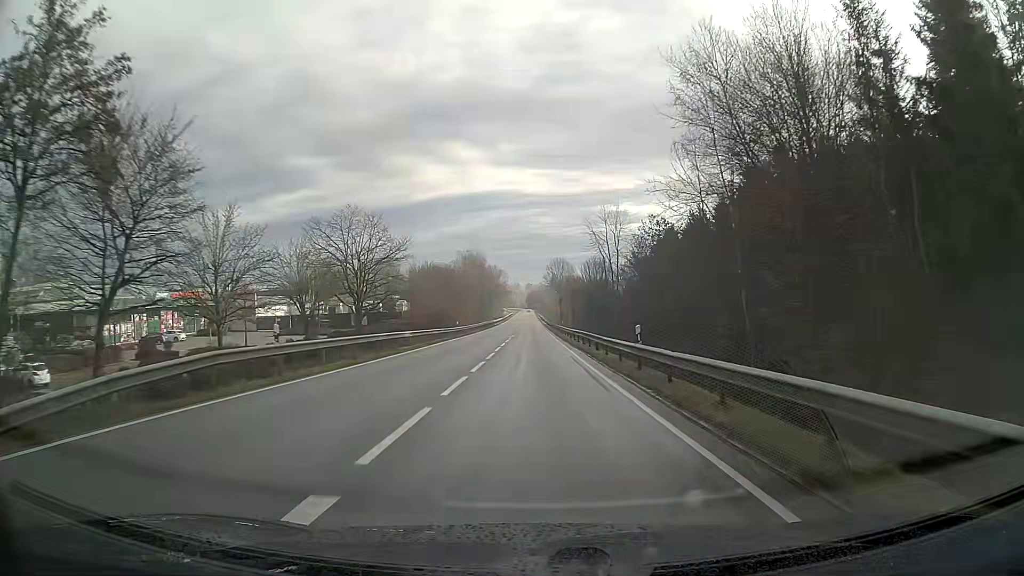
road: secondary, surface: asphalt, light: Day
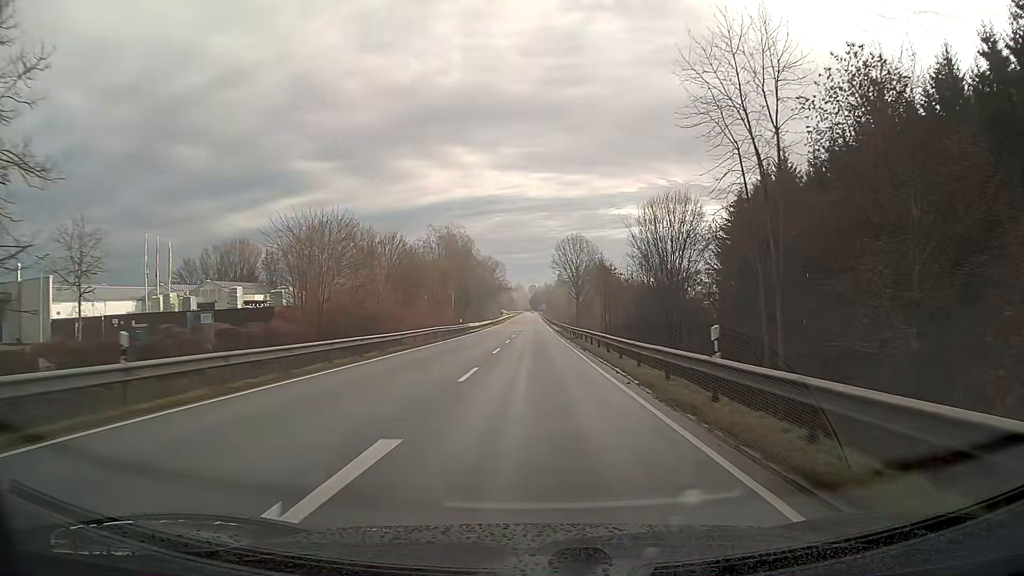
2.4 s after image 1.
(-0.1, +52.0) m; 0°
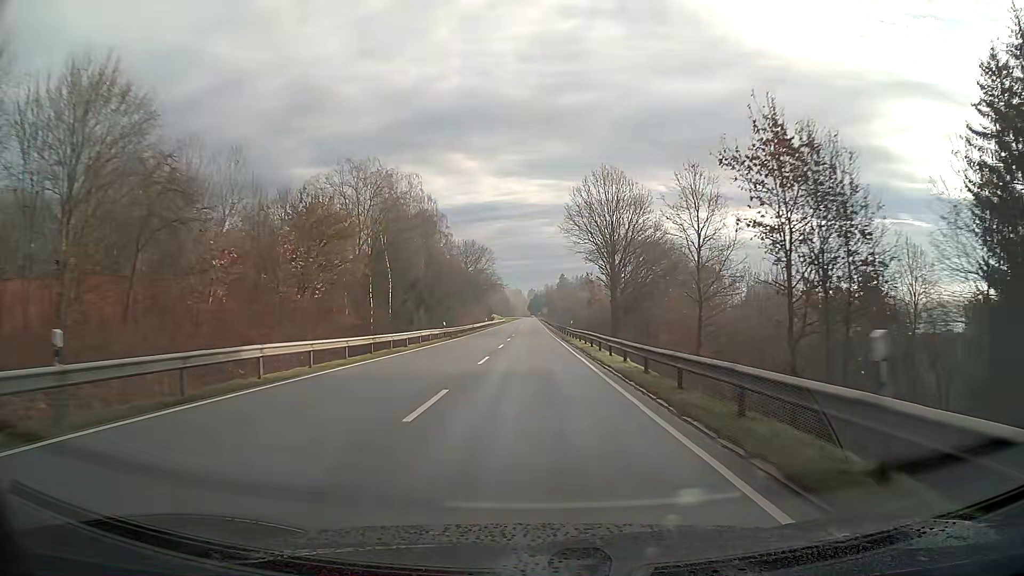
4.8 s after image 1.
(+0.1, +54.2) m; 0°
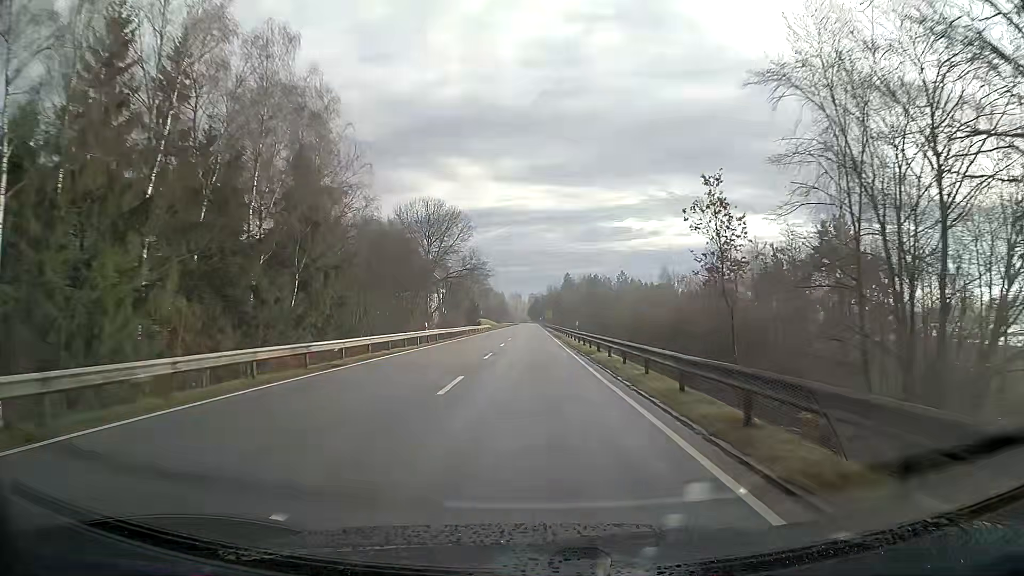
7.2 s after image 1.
(-0.1, +57.0) m; 0°
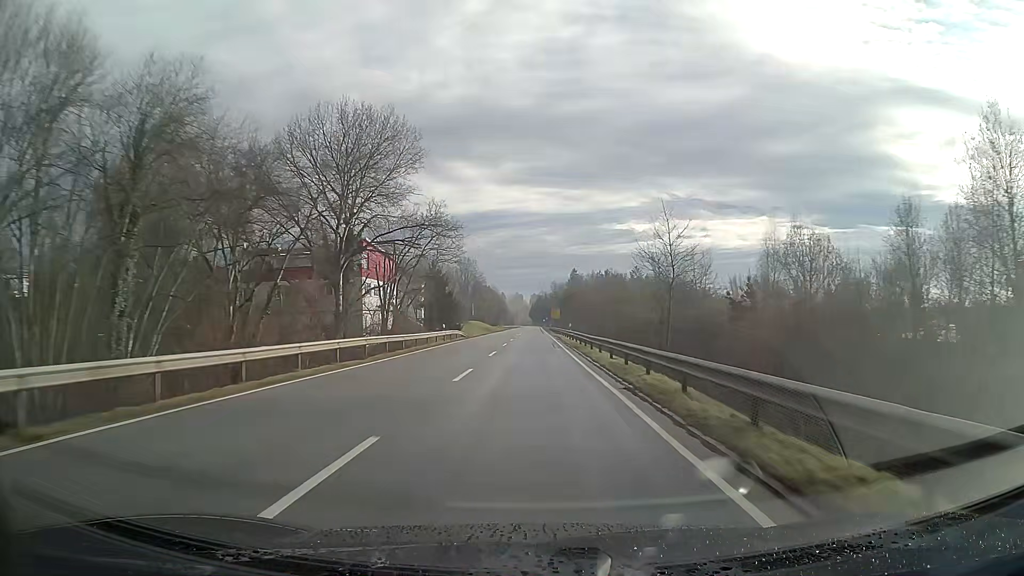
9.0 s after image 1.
(-0.1, +45.1) m; 0°
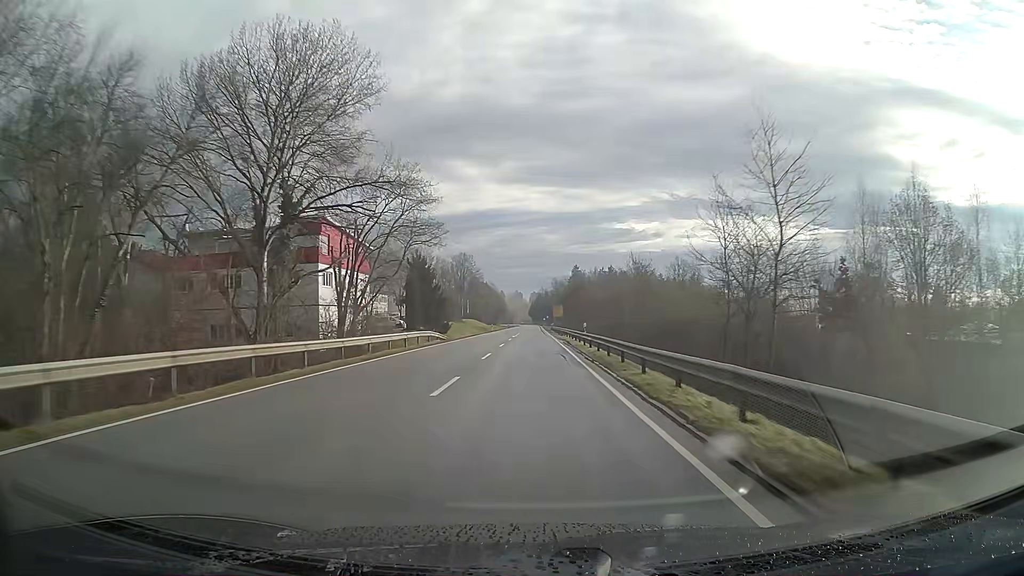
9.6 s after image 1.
(0.0, +15.6) m; 0°
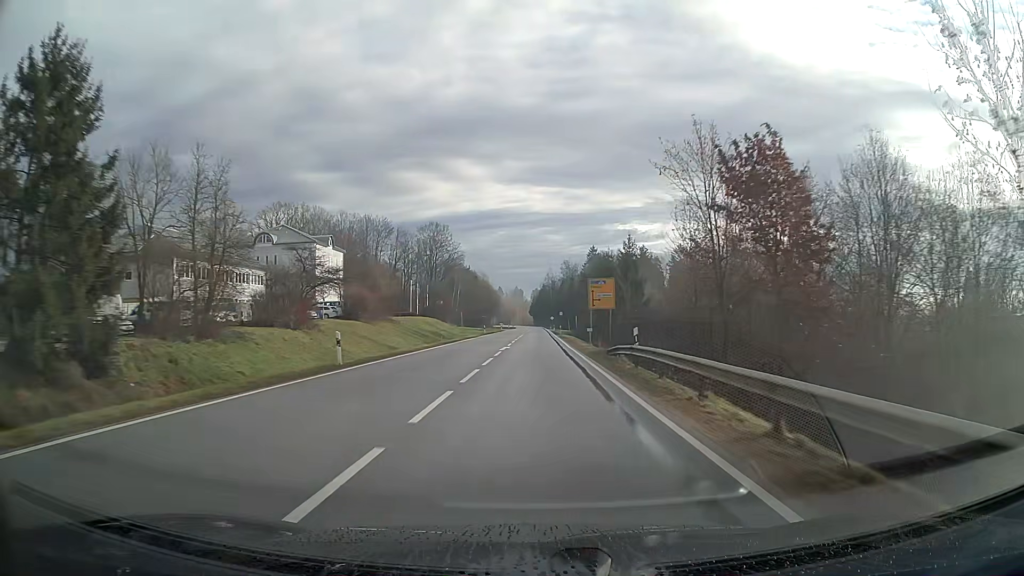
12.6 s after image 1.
(-0.2, +81.7) m; 0°
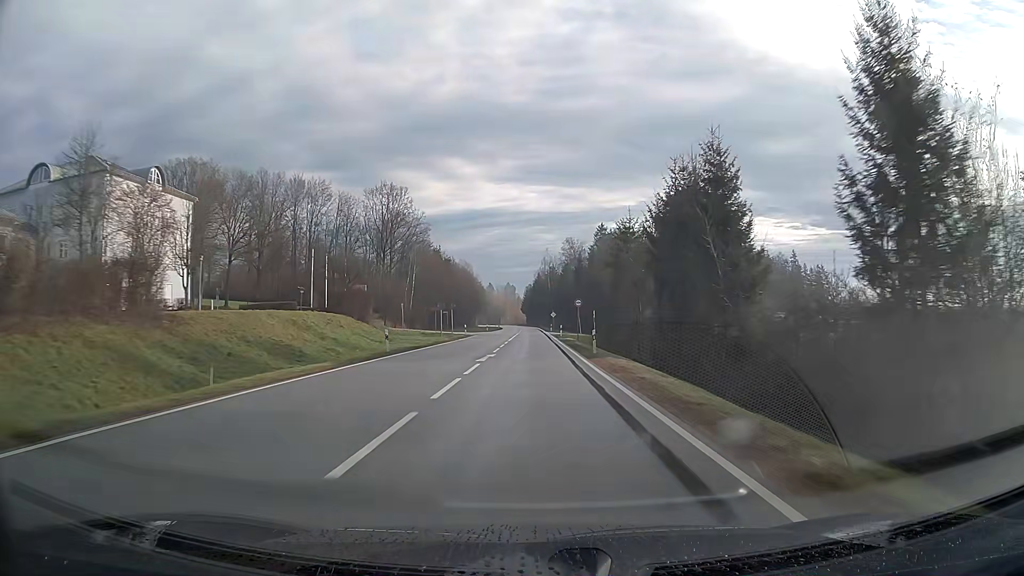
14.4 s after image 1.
(+0.2, +51.6) m; 0°
